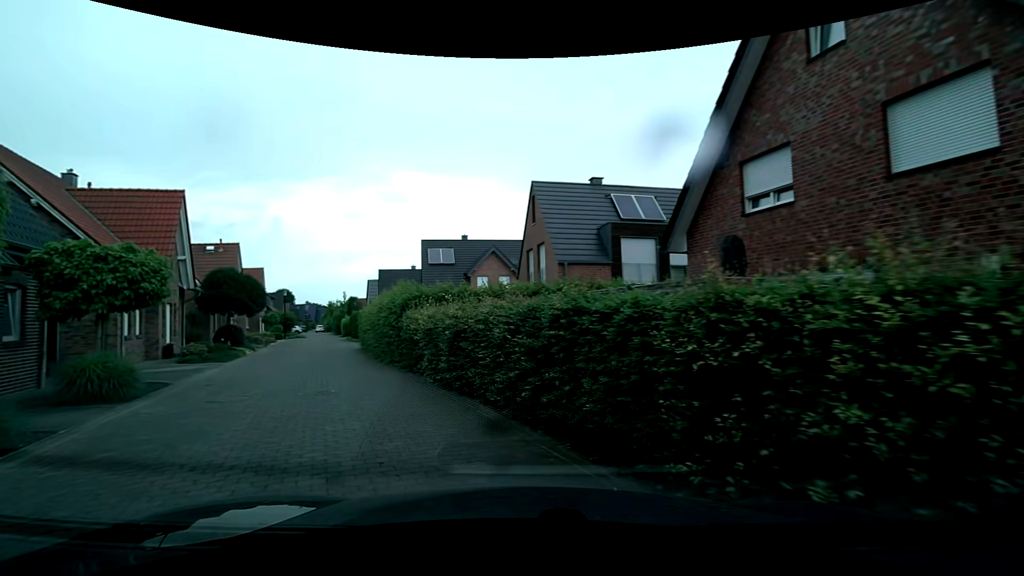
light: Day
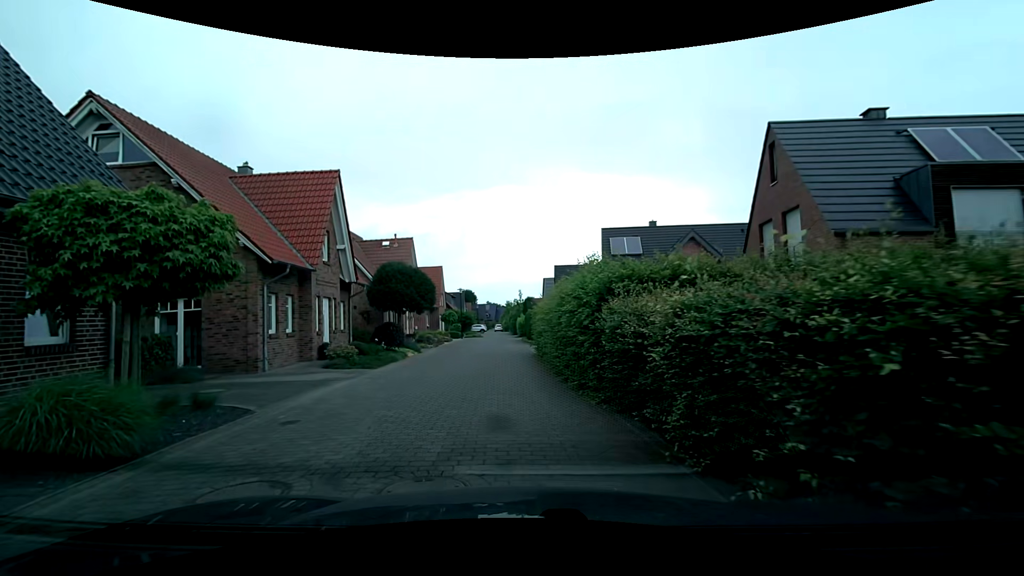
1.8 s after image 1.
(-1.4, +6.5) m; -21°
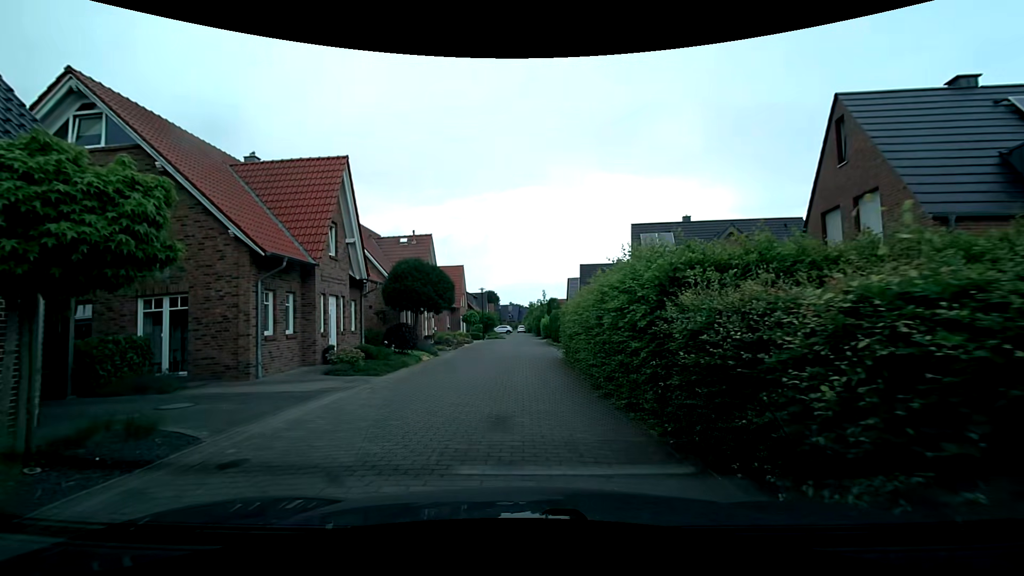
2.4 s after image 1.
(0.0, +2.2) m; -3°
(0, +10) (0, +20) (0, +30) (+1, +40) (+1, +50) (+1, +60) (+1, +70) (+1, +80) (0, +90) (-1, +100) m
